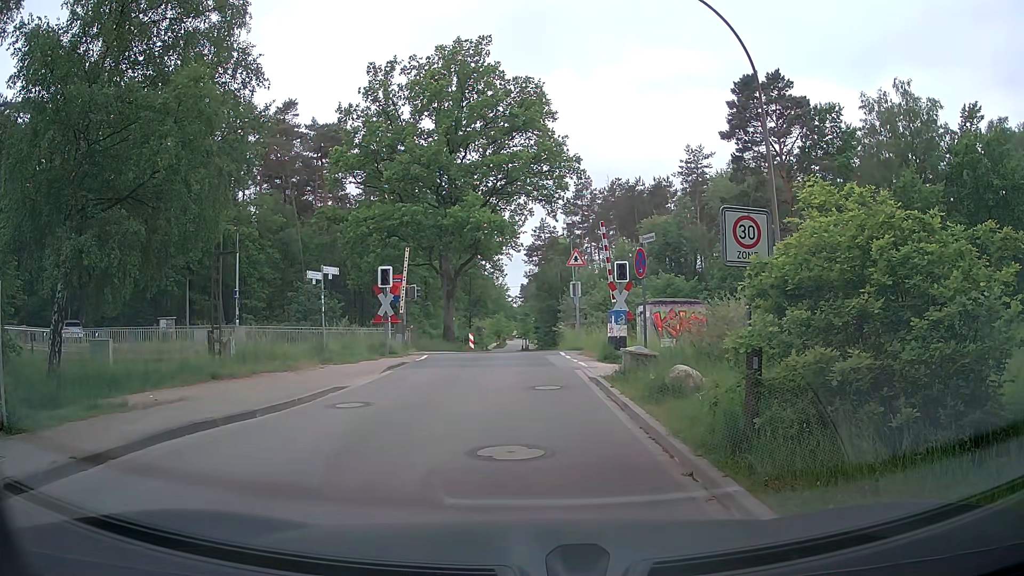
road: unclassified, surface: asphalt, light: Day
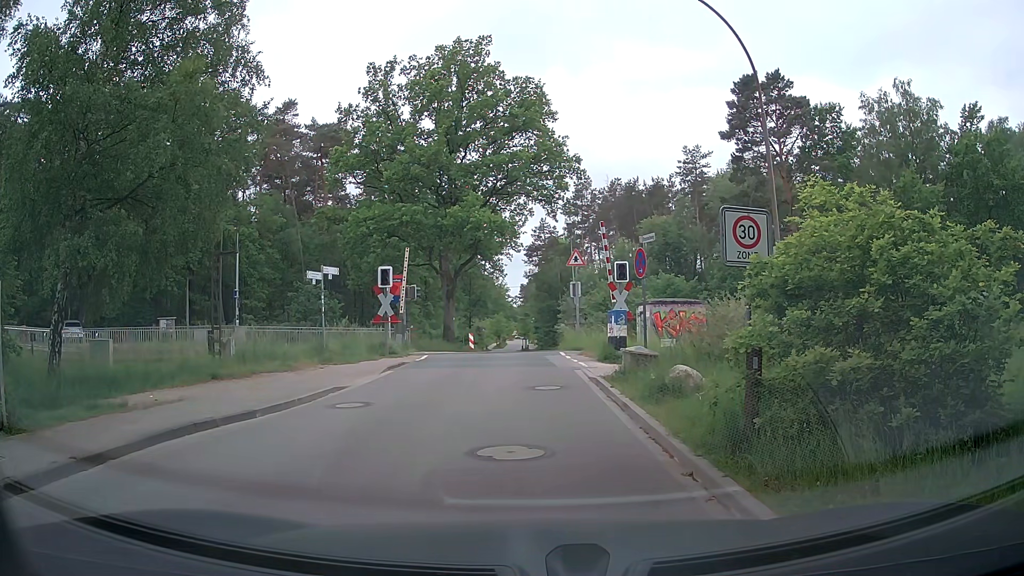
(0.0, 0.0) m; 0°
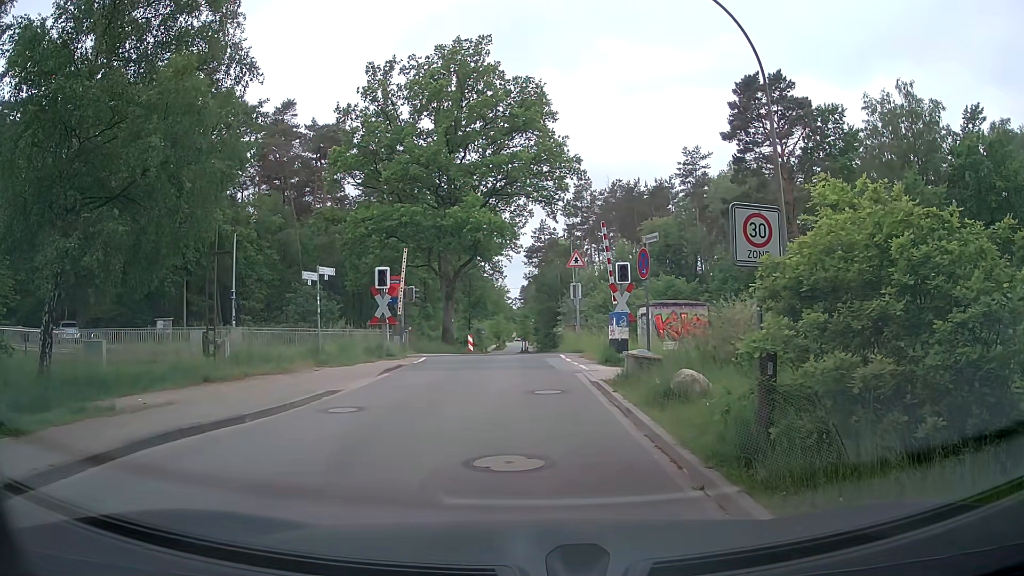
(0.0, +0.3) m; 0°
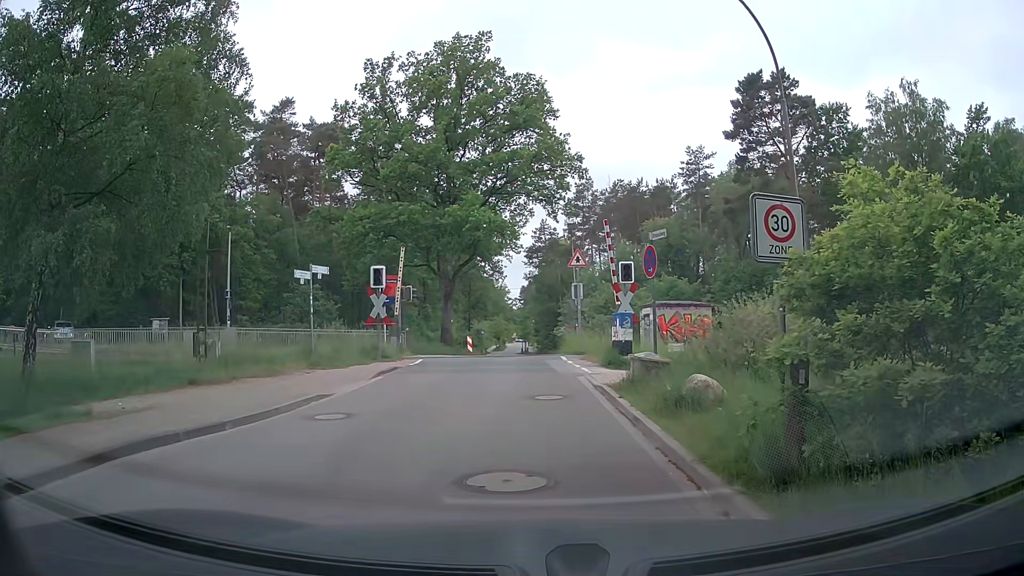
(0.0, +0.7) m; 0°
